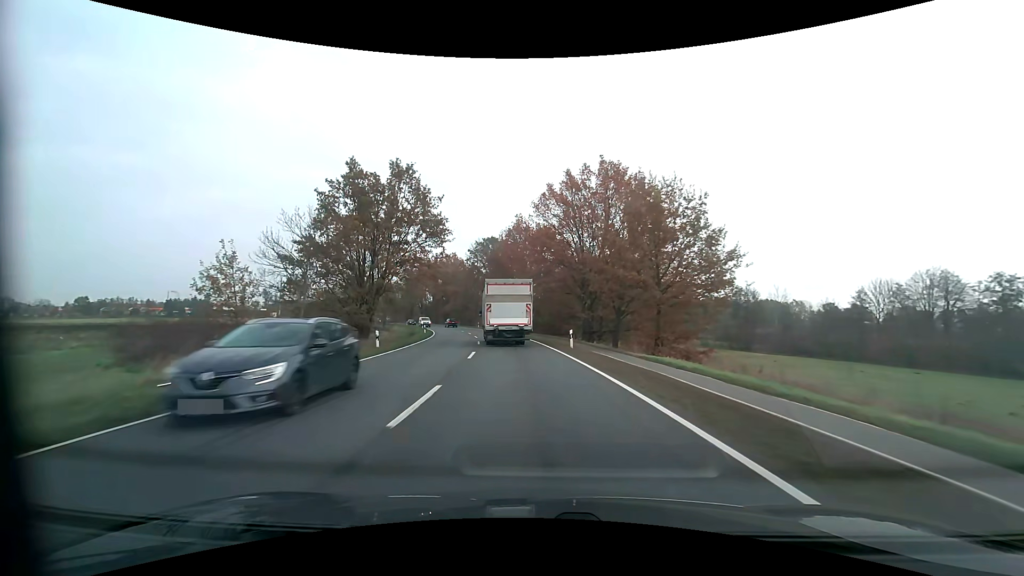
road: primary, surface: asphalt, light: Day
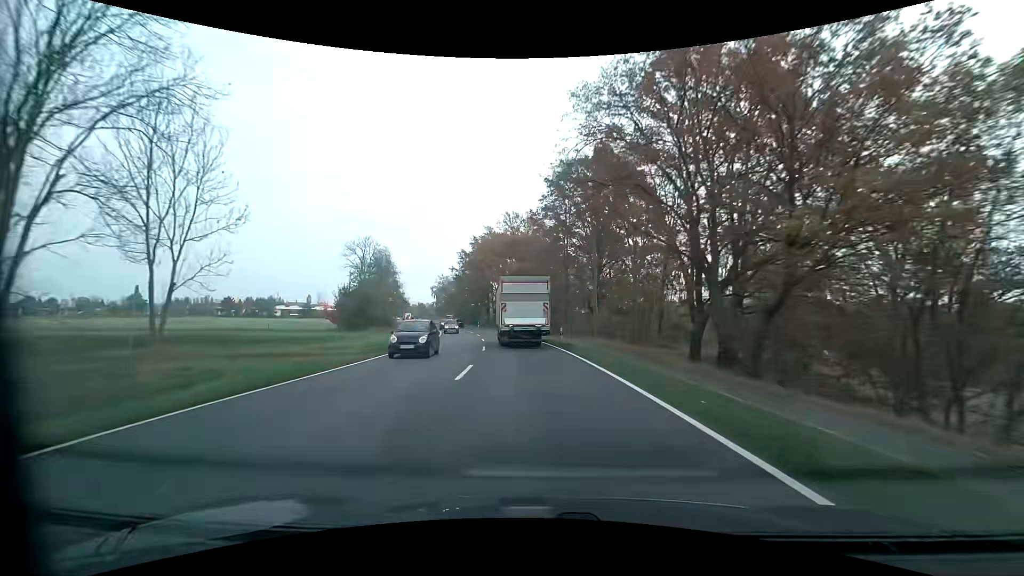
(-5.2, +54.8) m; -11°
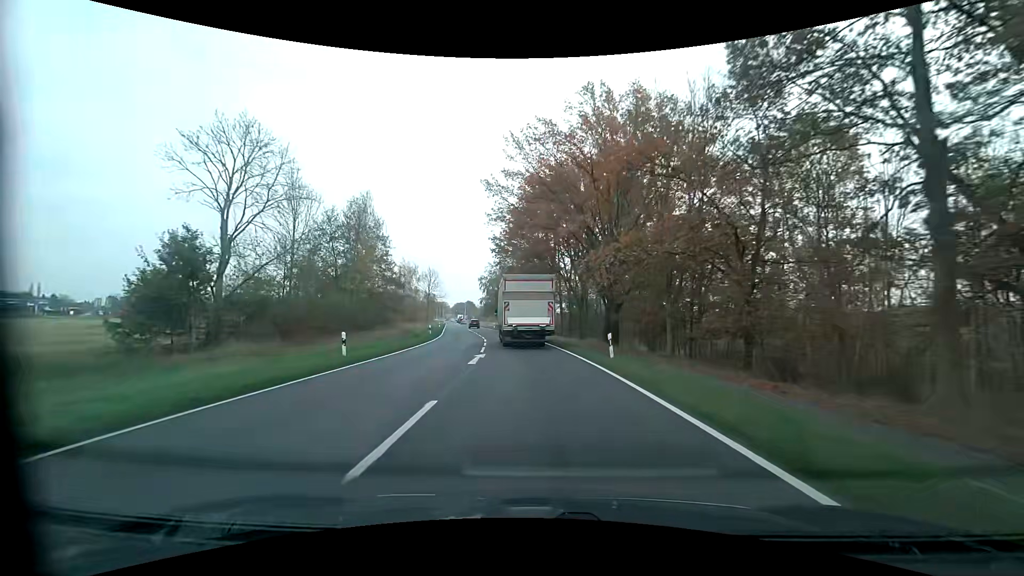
(-3.1, +43.6) m; -8°
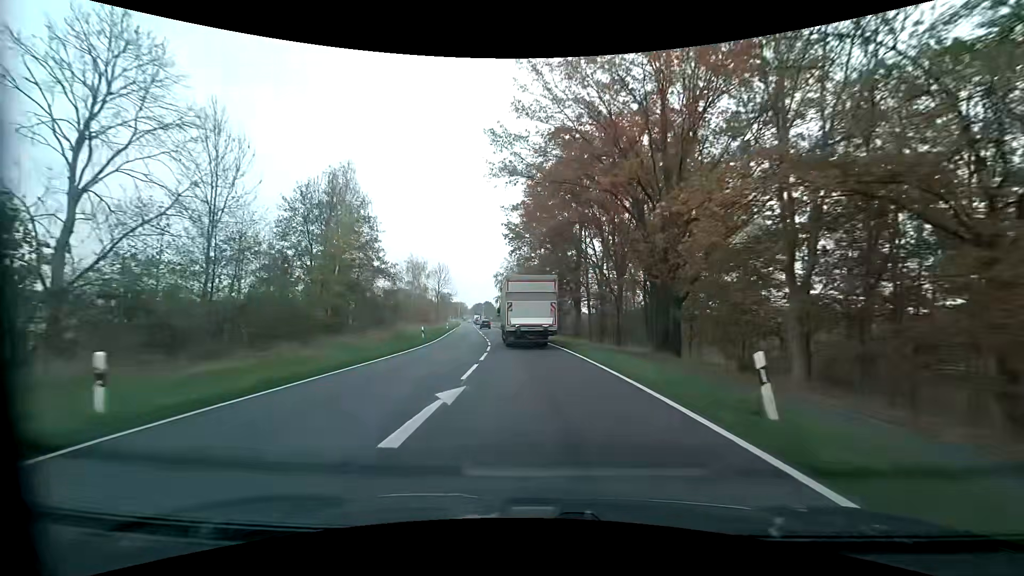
(-0.2, +10.7) m; -2°
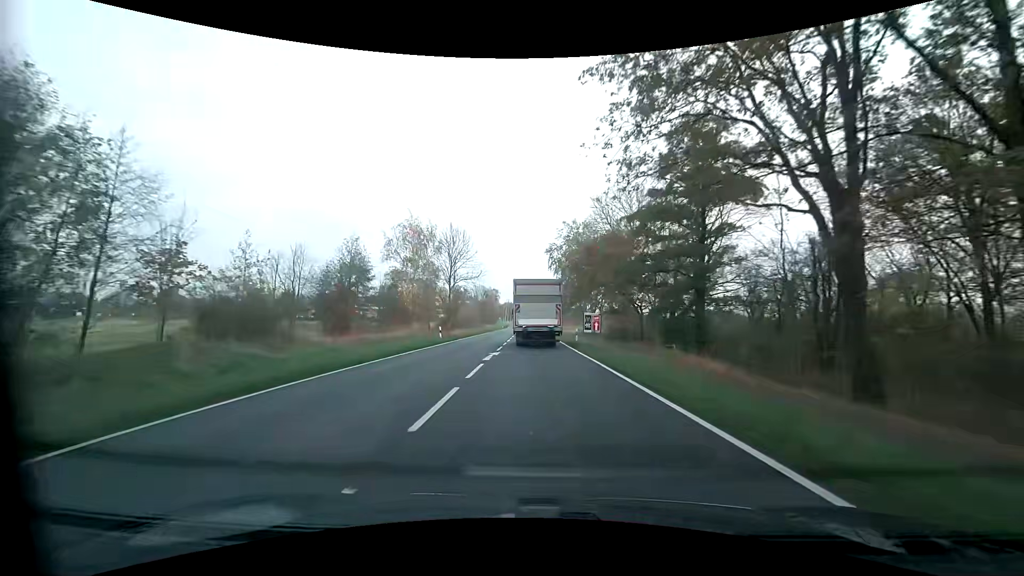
(-2.7, +41.9) m; -7°
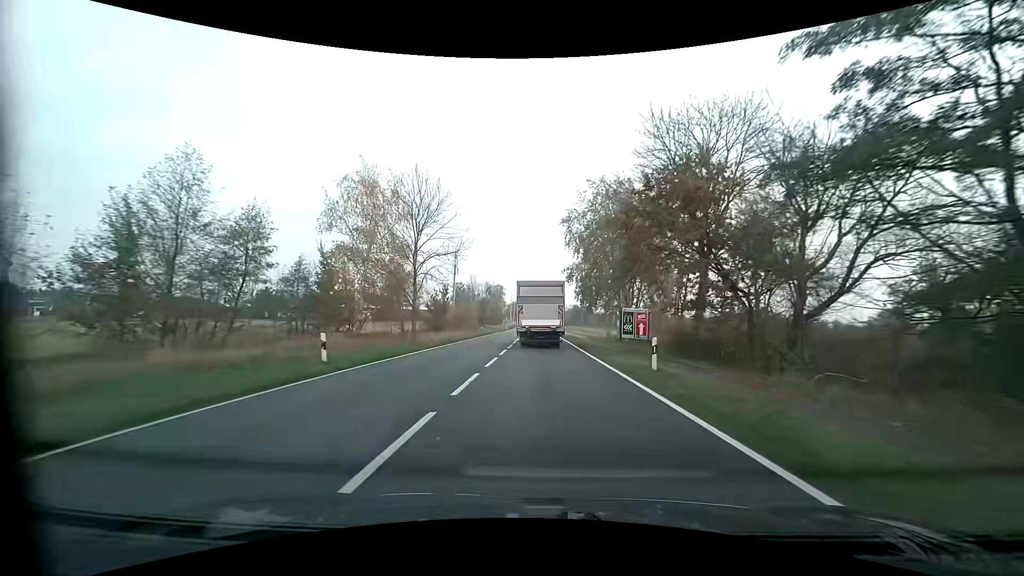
(-0.3, +20.9) m; -1°
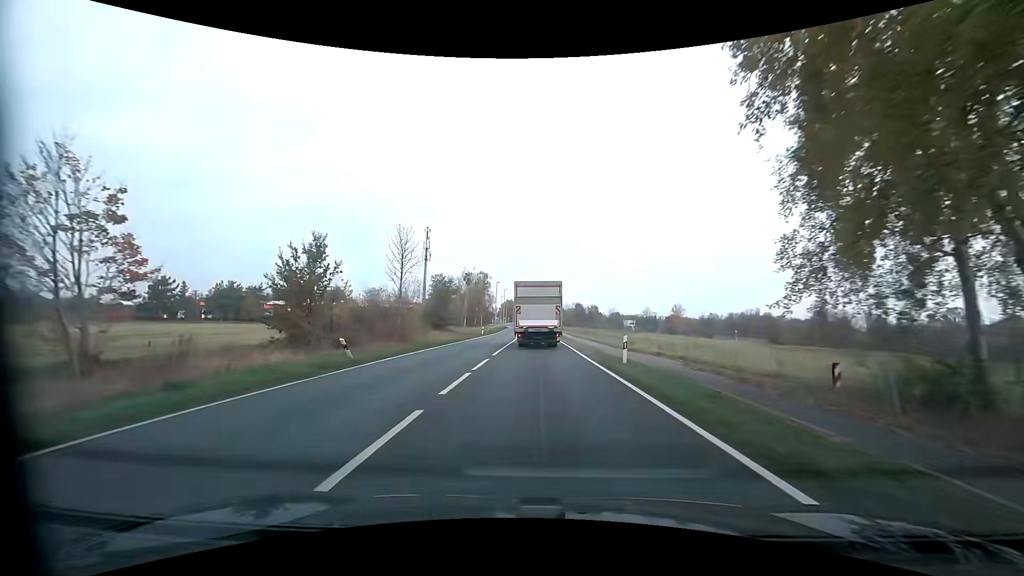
(+0.2, +41.9) m; 0°
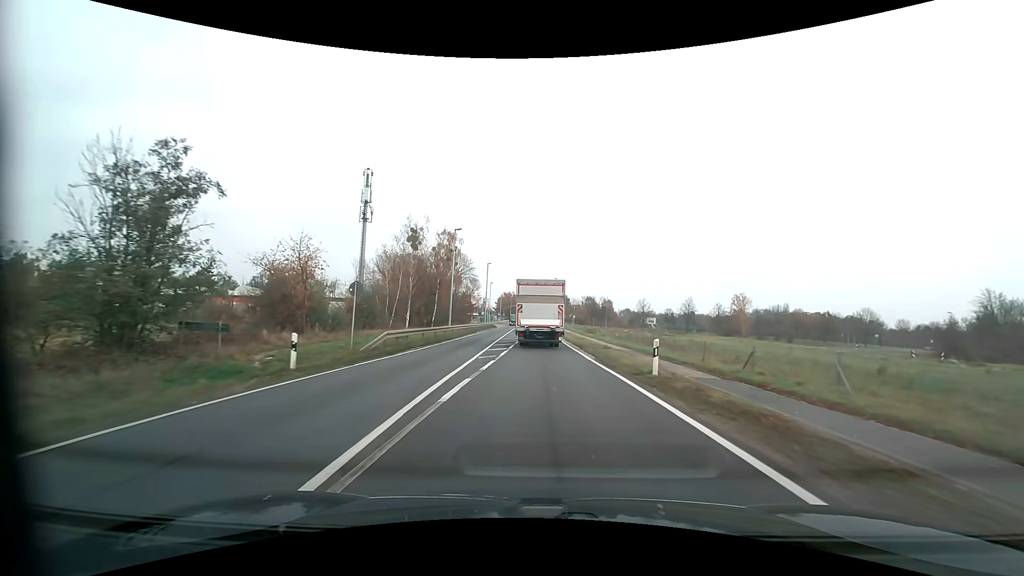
(-0.3, +49.1) m; 0°
(0, +10) (0, +20) (0, +30) (0, +40) (0, +50) (0, +60) (0, +70) (0, +80) (+1, +90) (+1, +100) m
